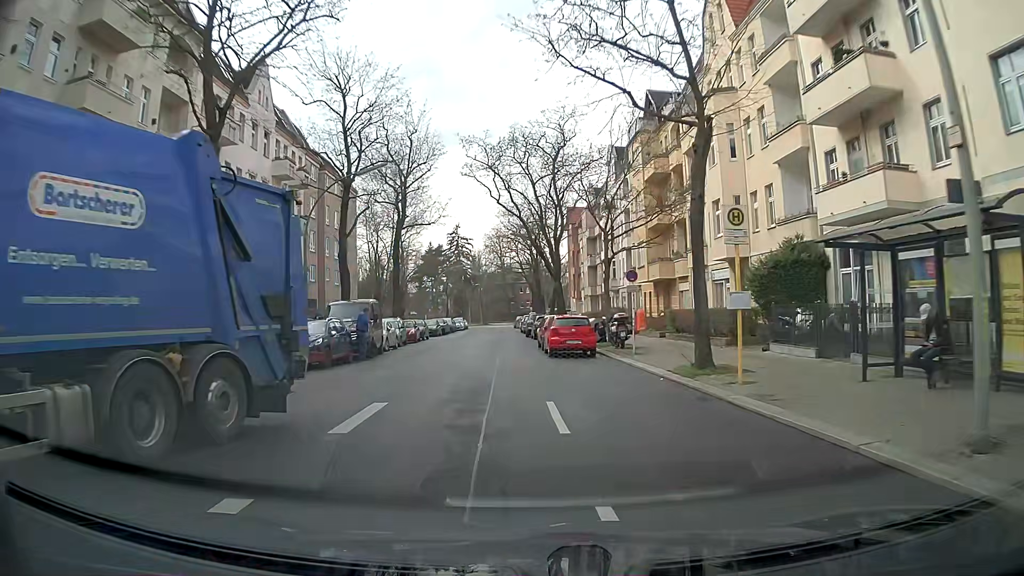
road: tertiary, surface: asphalt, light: Day
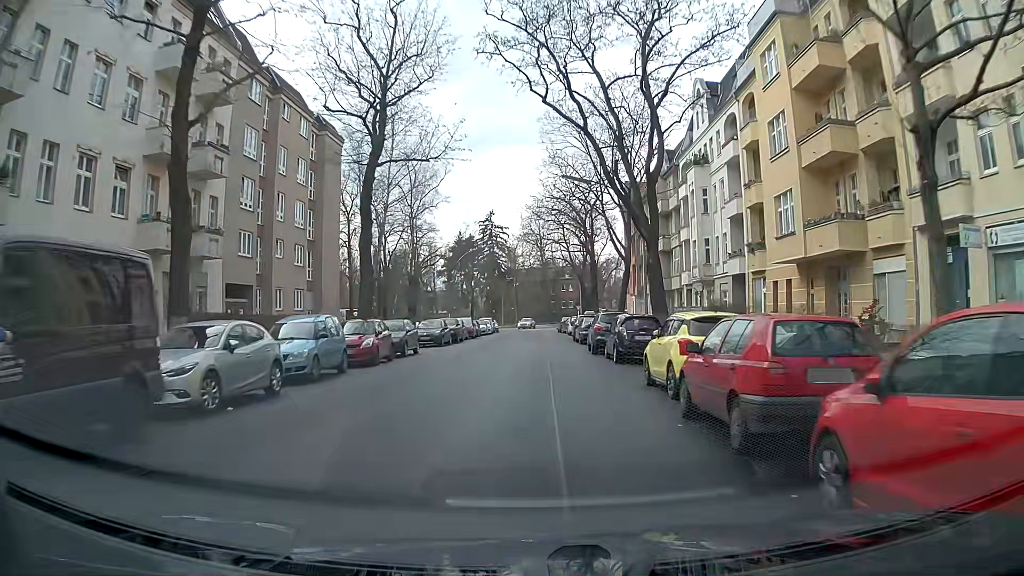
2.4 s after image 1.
(-1.1, +21.9) m; -3°
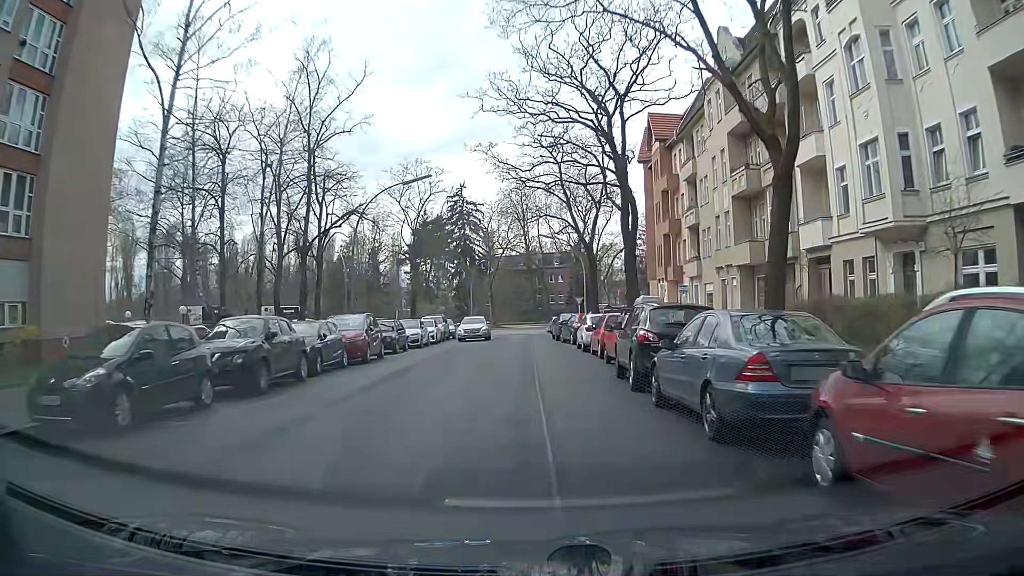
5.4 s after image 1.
(+0.7, +28.7) m; +1°
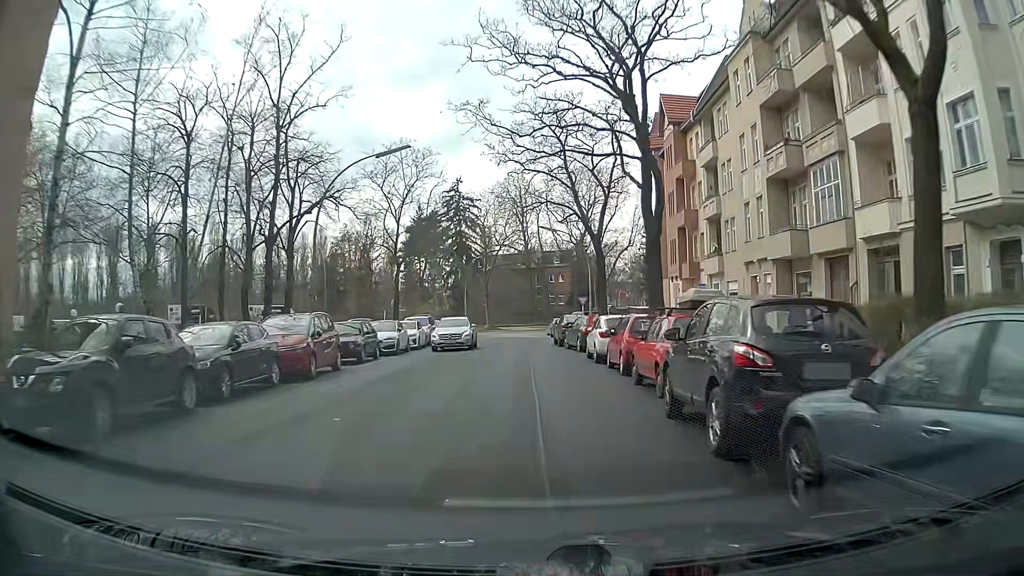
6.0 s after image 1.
(0.0, +5.6) m; +1°
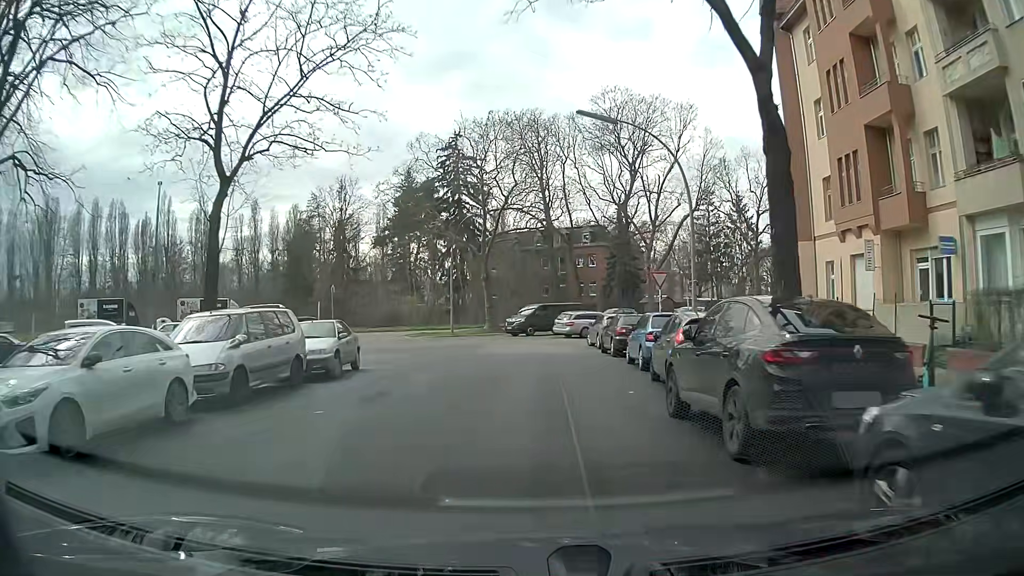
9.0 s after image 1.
(-0.3, +26.6) m; -1°
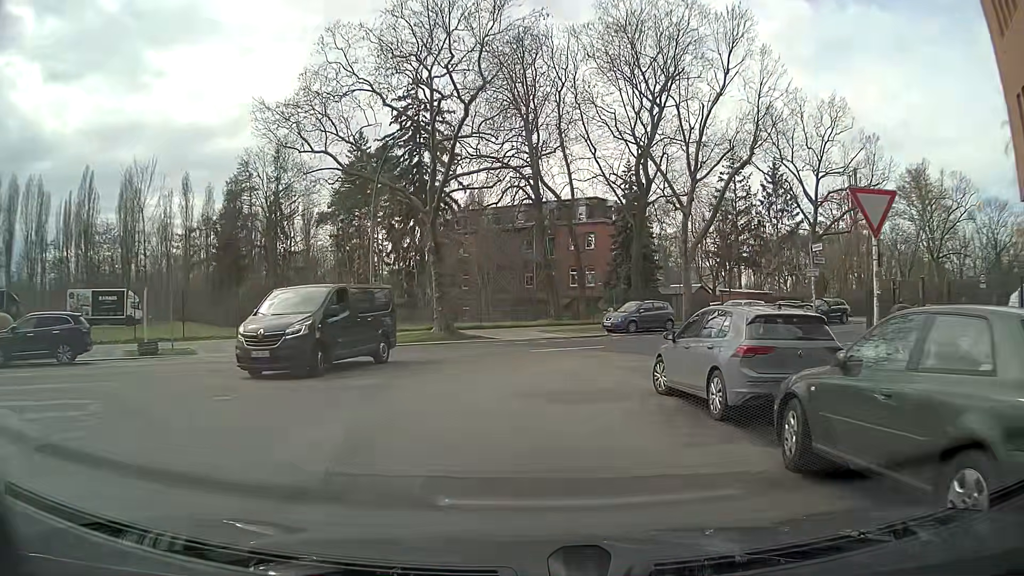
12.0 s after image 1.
(+0.1, +18.6) m; +2°
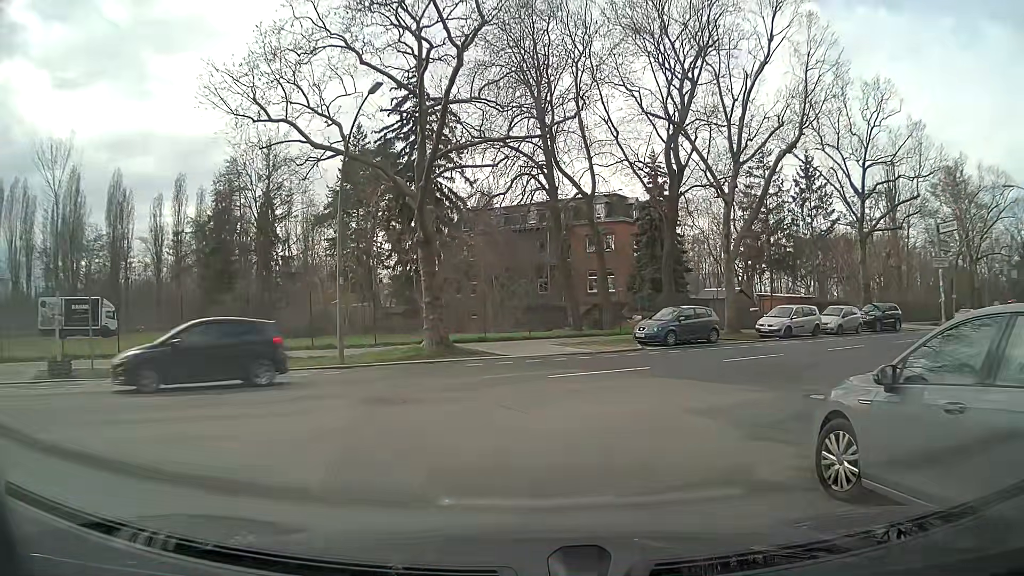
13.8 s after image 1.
(-0.1, +6.0) m; -1°
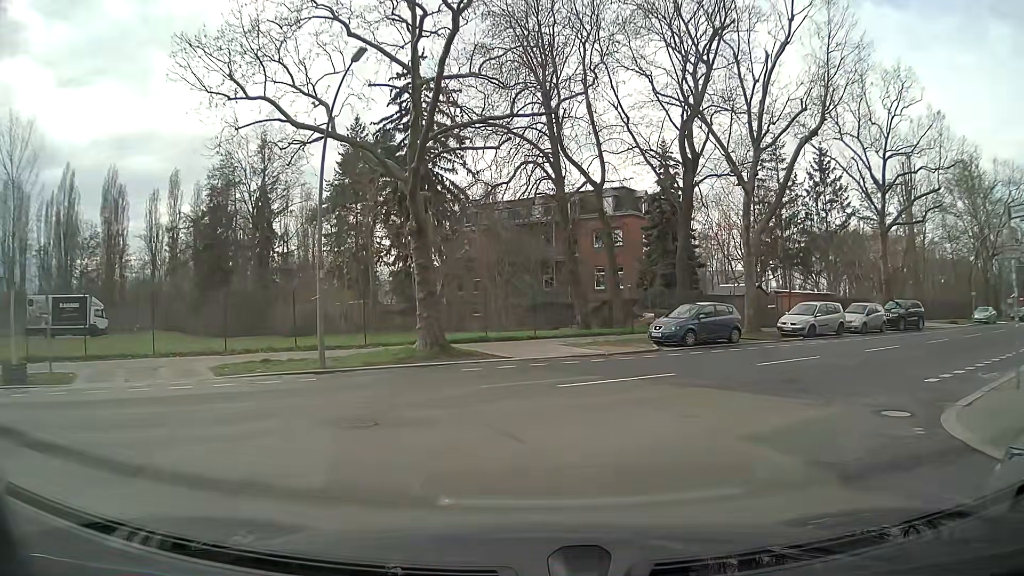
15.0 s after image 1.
(0.0, +2.3) m; +1°
